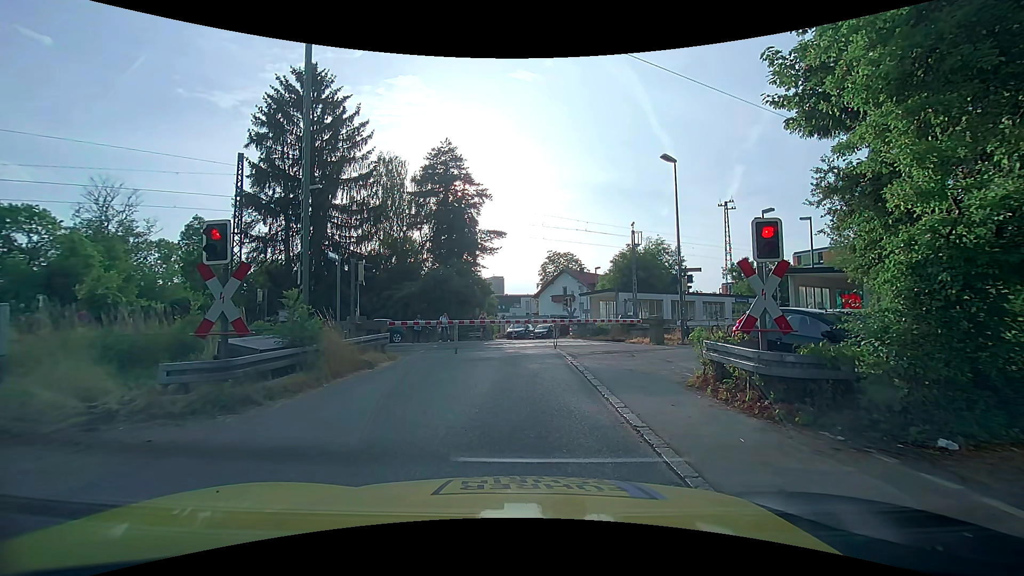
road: unclassified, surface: asphalt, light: Day
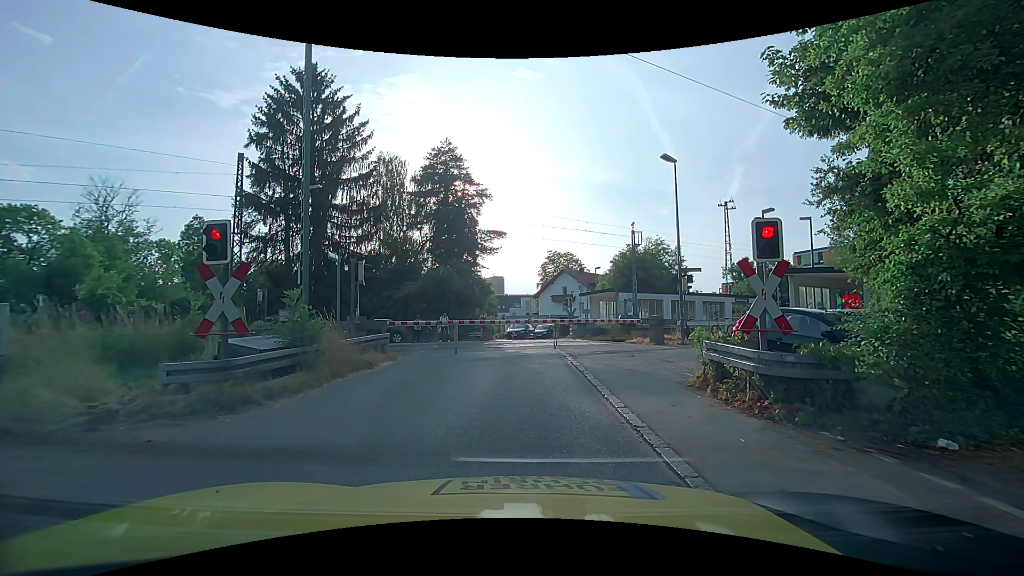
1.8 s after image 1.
(0.0, 0.0) m; 0°
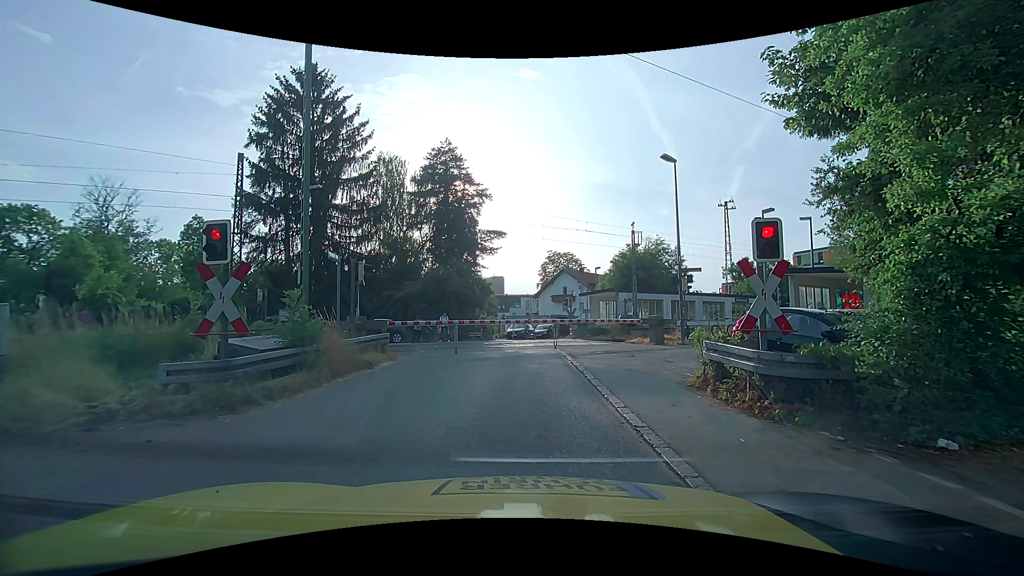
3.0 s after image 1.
(0.0, 0.0) m; 0°
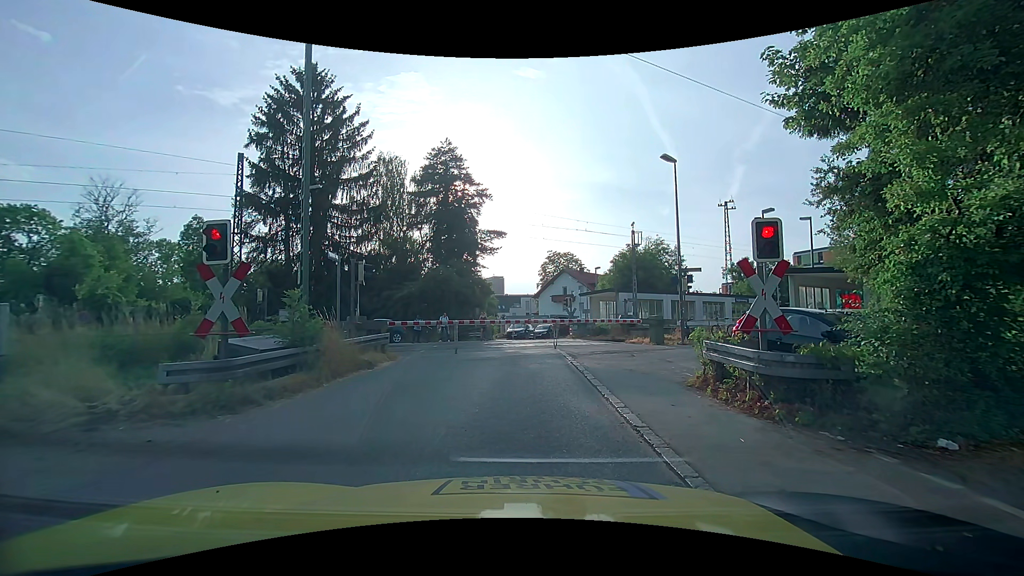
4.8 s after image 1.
(0.0, 0.0) m; 0°
